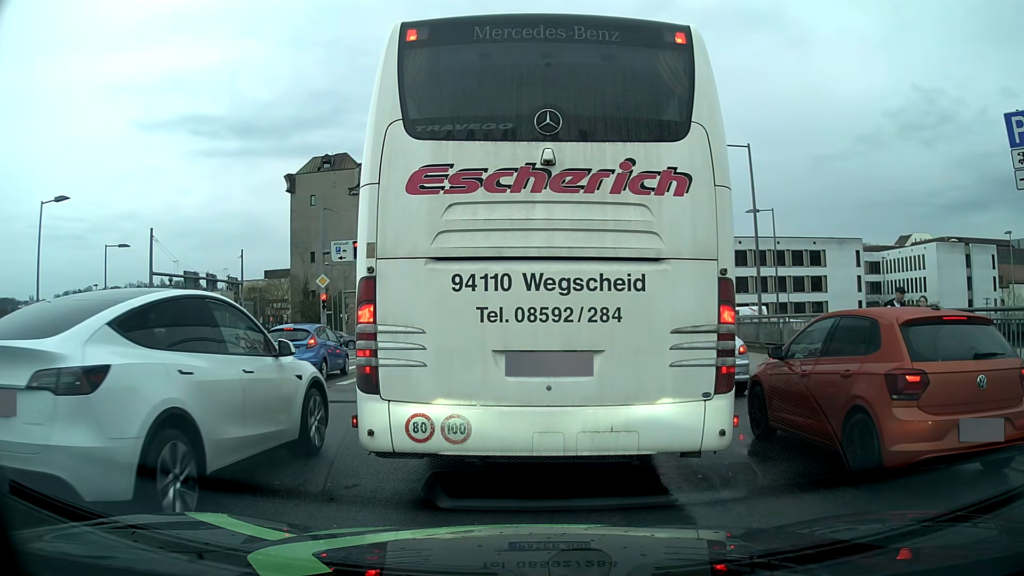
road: primary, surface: asphalt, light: Day
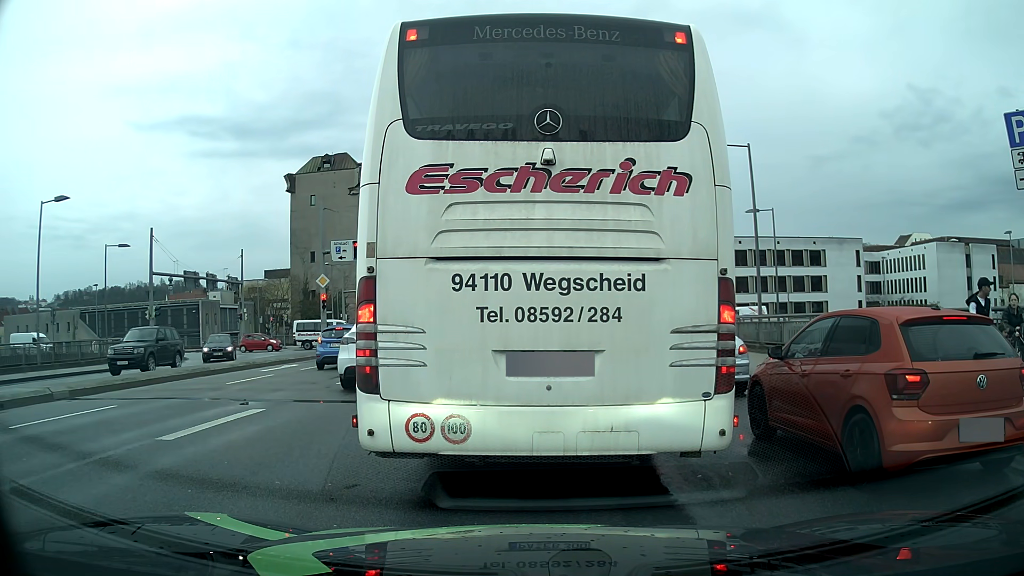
(0.0, 0.0) m; 0°
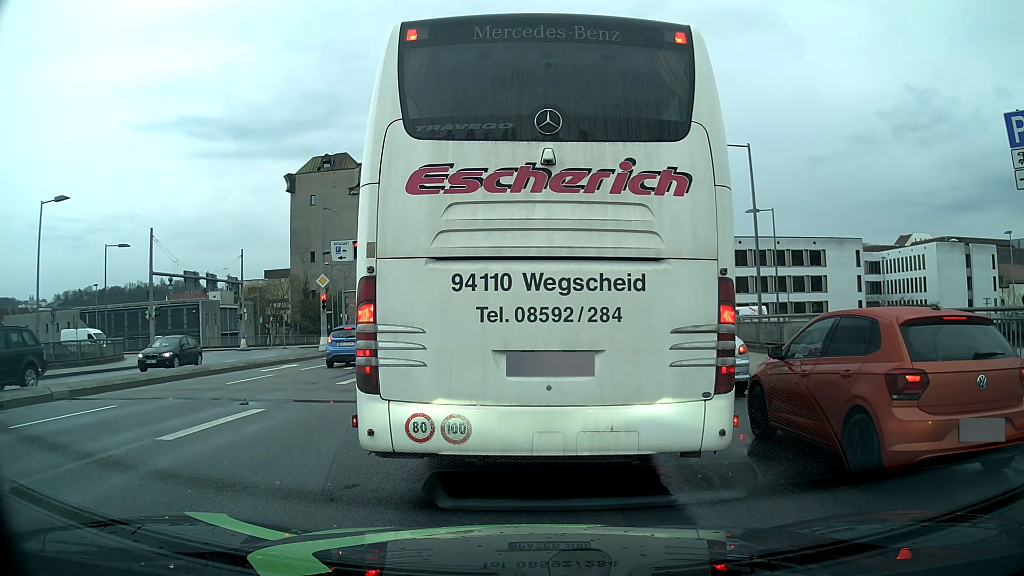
(0.0, 0.0) m; 0°
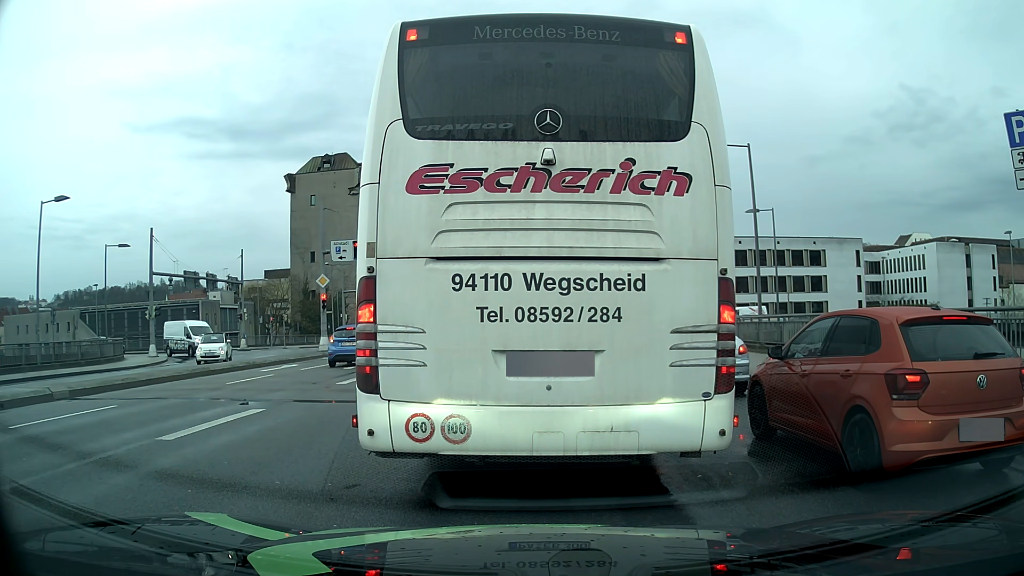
(0.0, 0.0) m; 0°
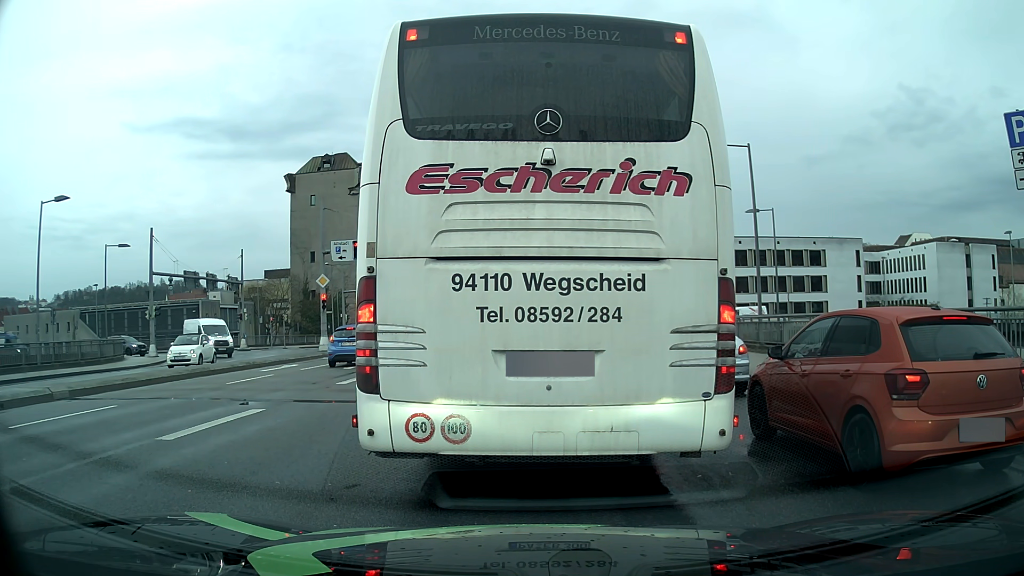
(0.0, 0.0) m; 0°
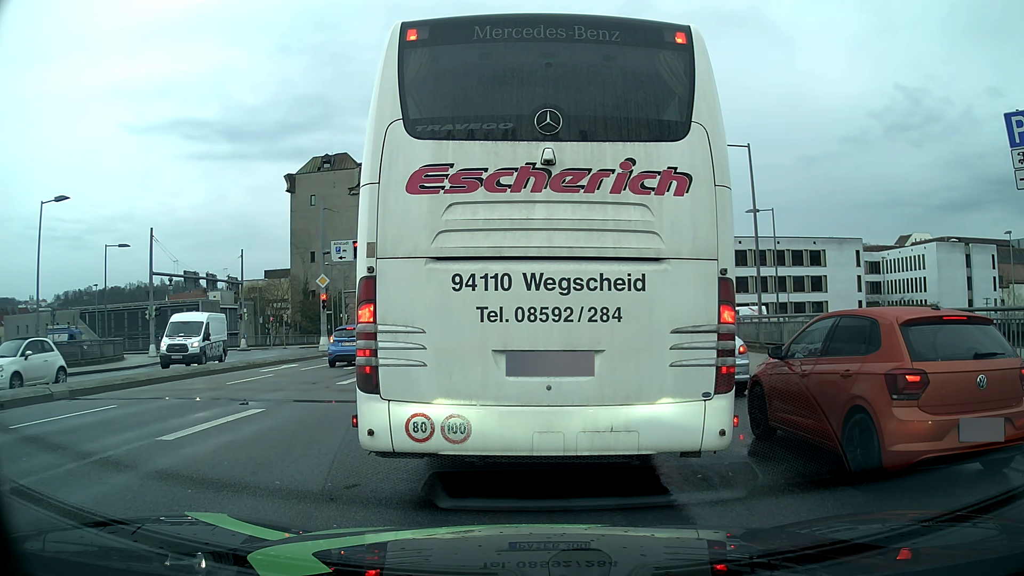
(0.0, 0.0) m; 0°
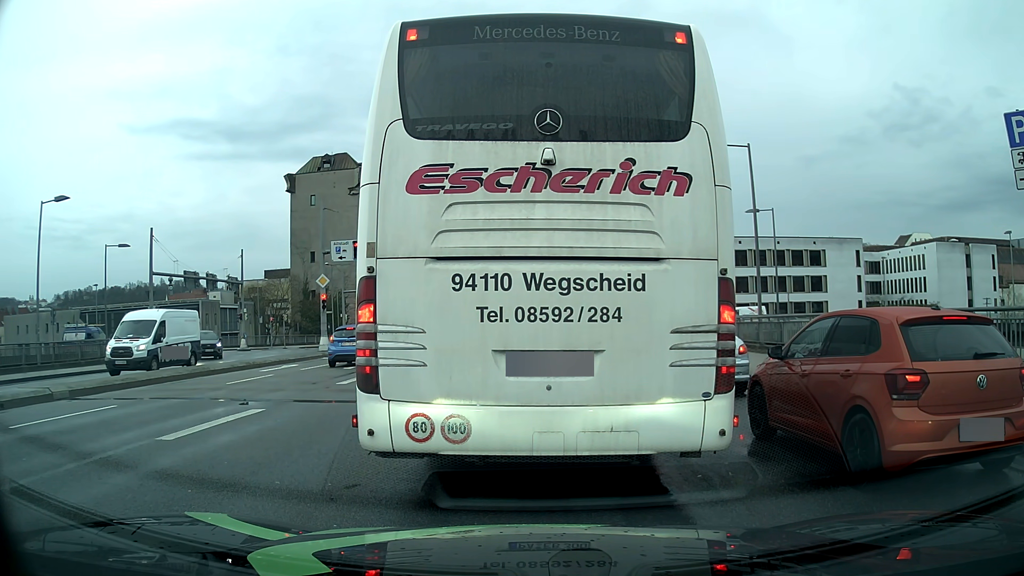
(0.0, 0.0) m; 0°
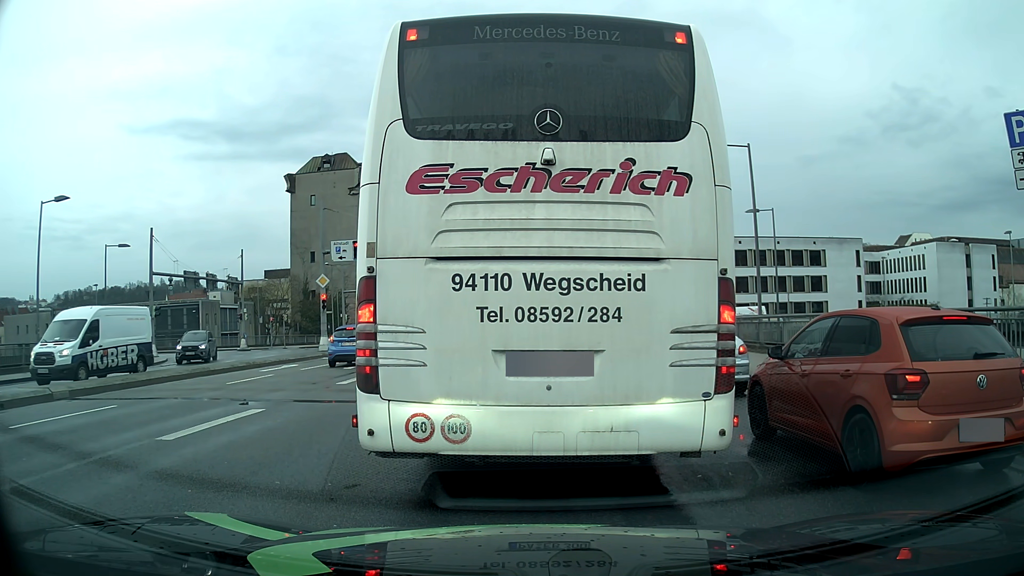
(0.0, 0.0) m; 0°
